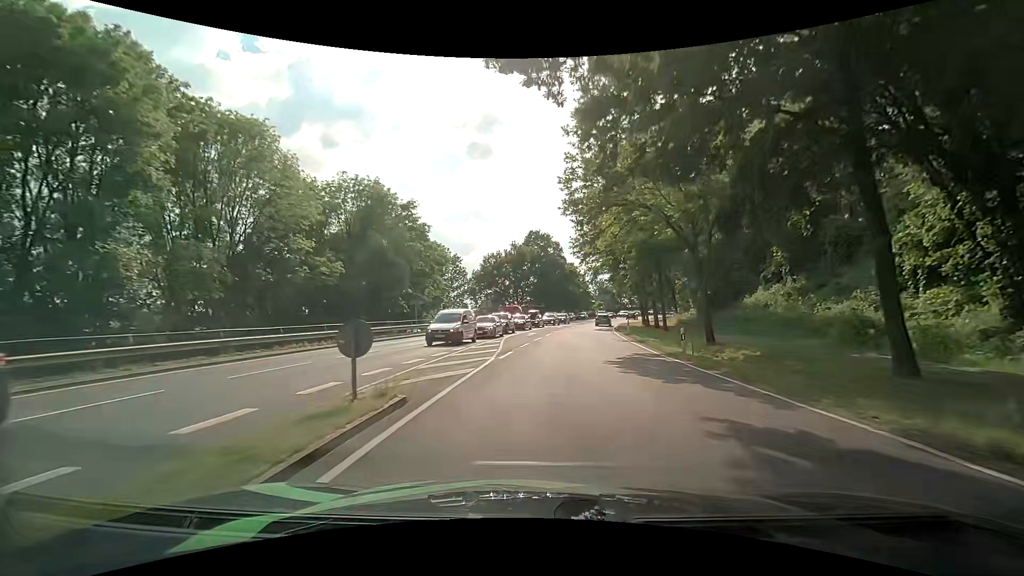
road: primary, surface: asphalt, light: Day
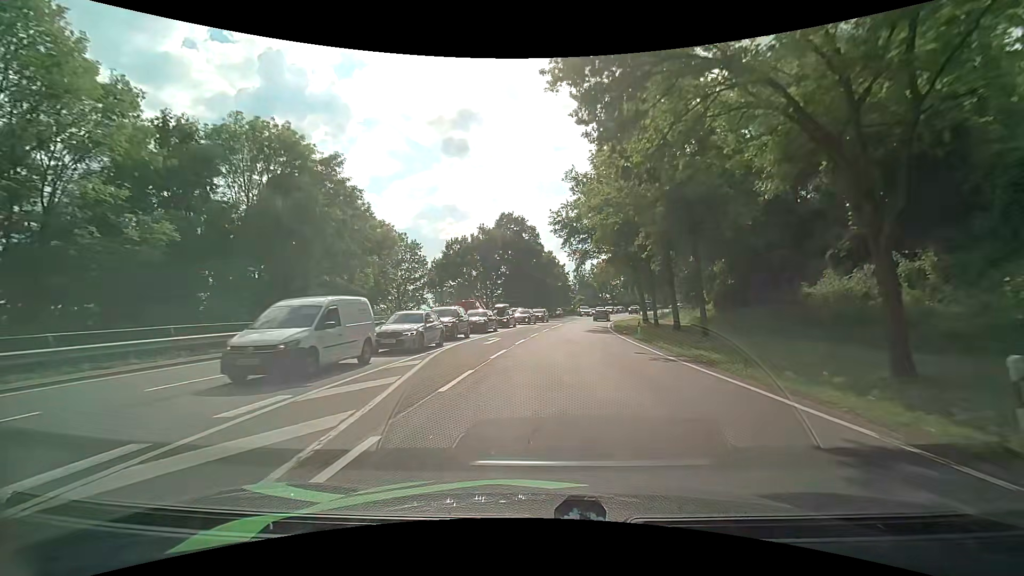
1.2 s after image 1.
(+0.4, +14.2) m; +3°
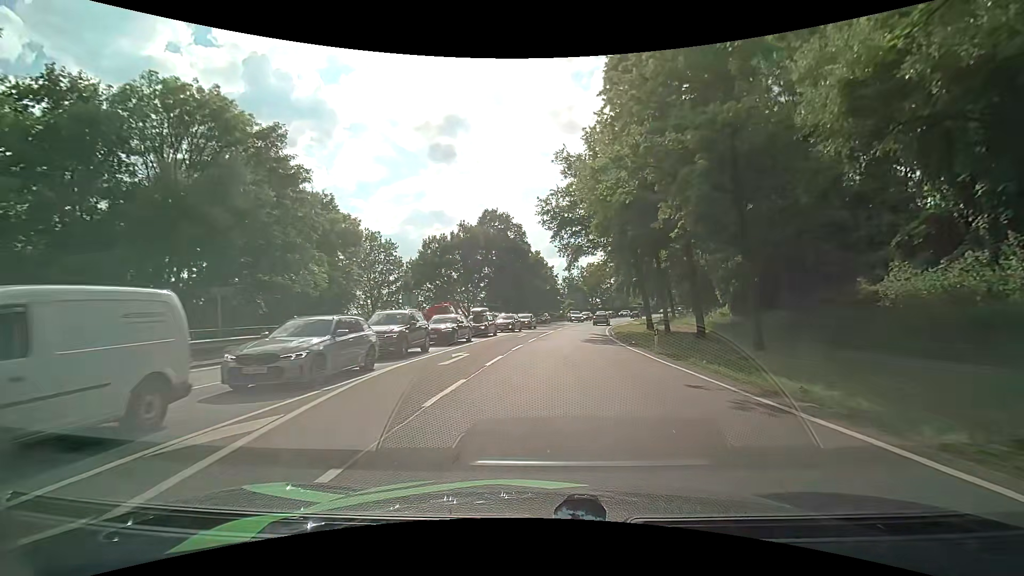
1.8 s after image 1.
(+0.1, +7.1) m; +1°
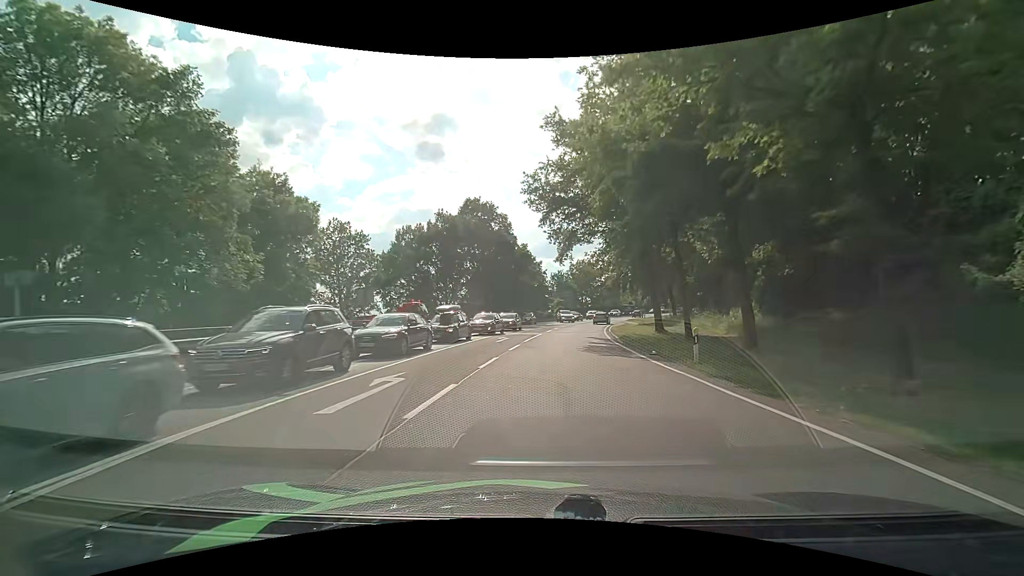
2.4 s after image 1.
(+0.2, +7.1) m; +2°
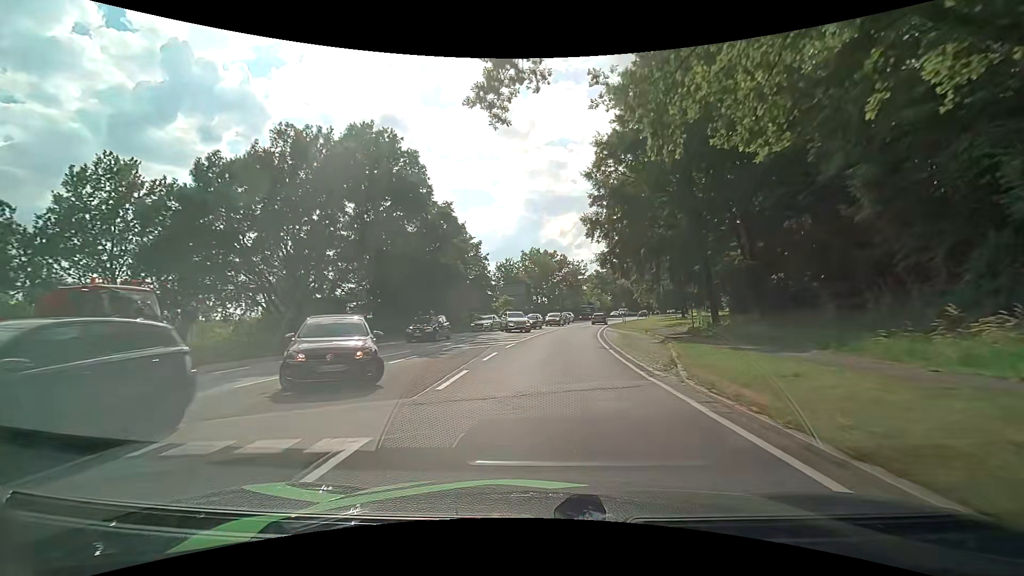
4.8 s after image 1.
(+1.7, +28.4) m; +6°
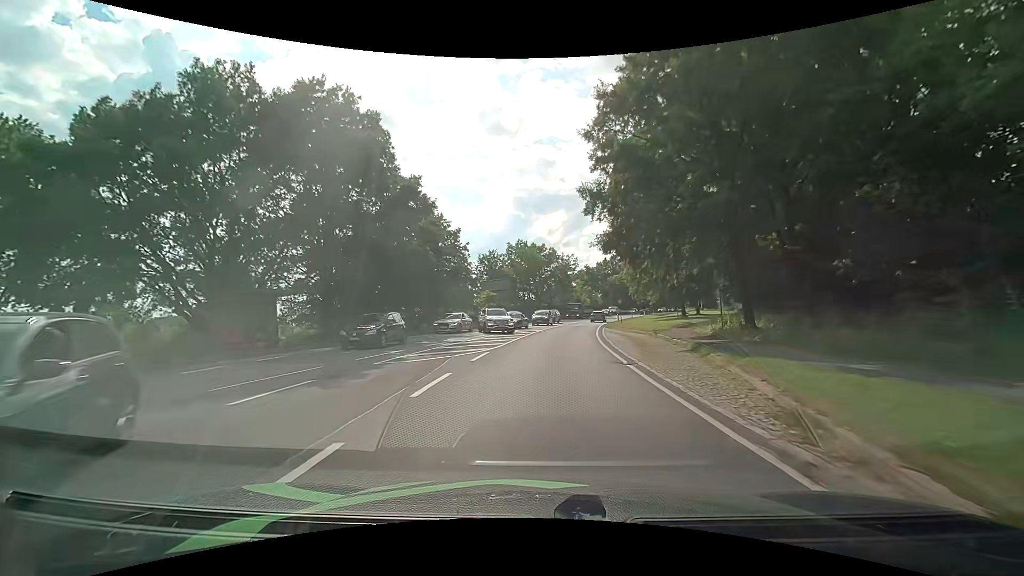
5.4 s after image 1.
(+0.1, +7.2) m; +1°
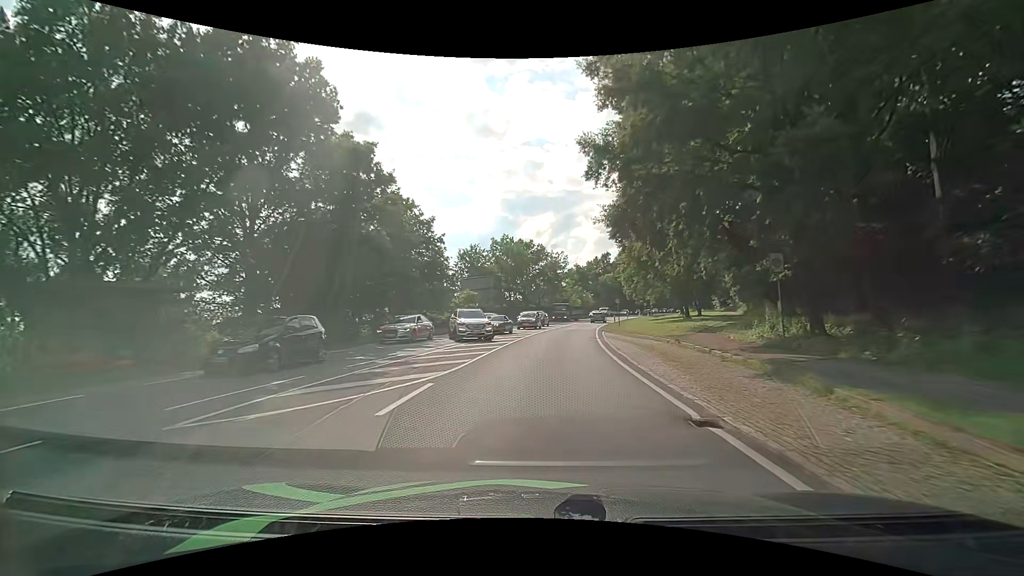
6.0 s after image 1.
(+0.1, +7.3) m; +1°
